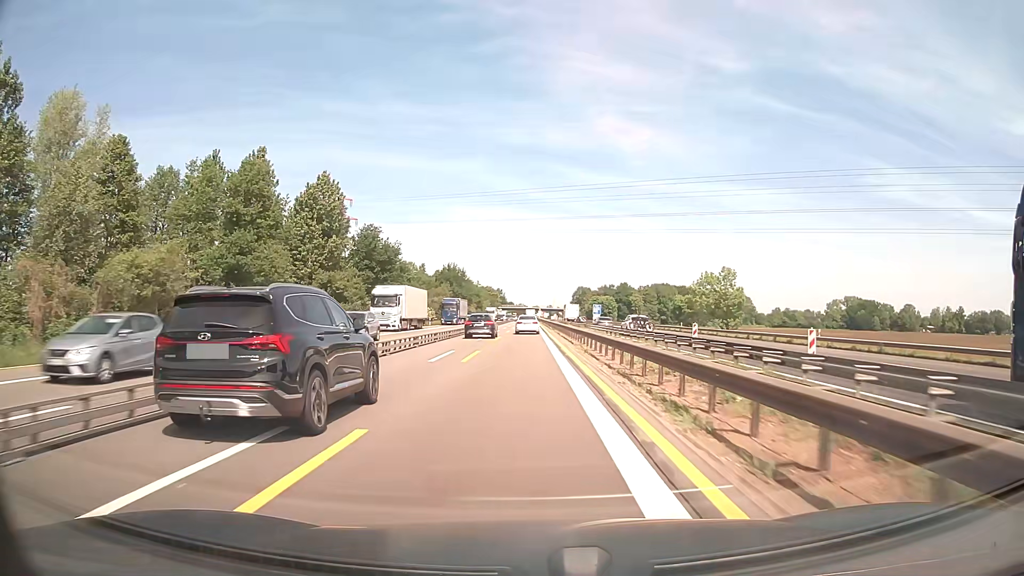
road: motorway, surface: asphalt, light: Day
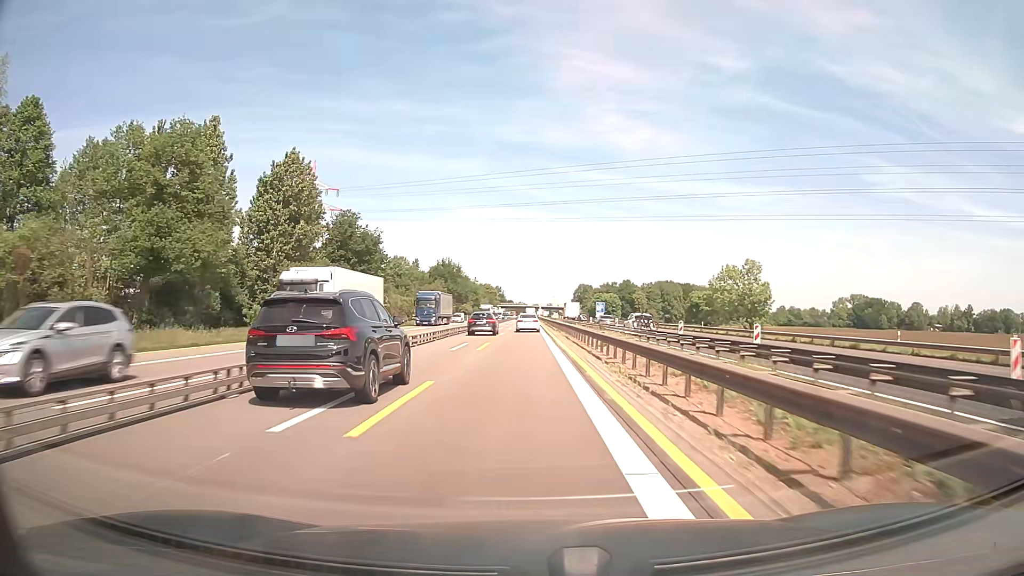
(0.0, +12.5) m; 0°
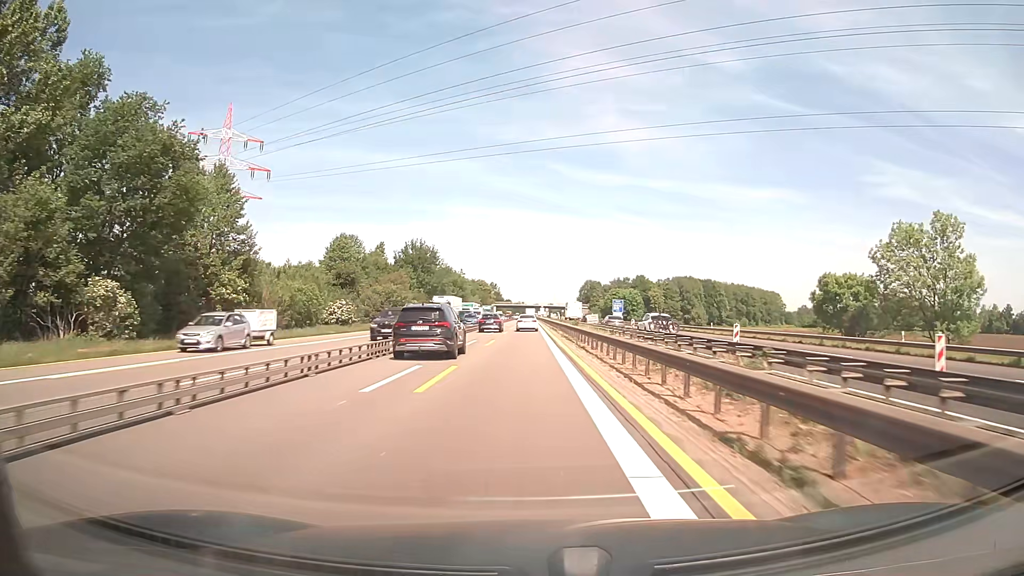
(0.0, +50.1) m; 0°
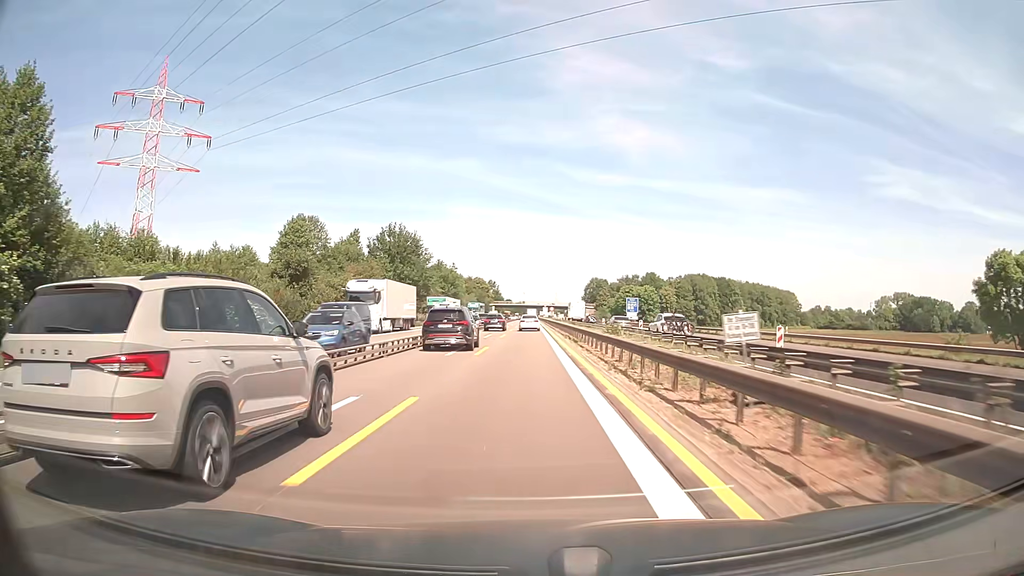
(0.0, +25.0) m; 0°
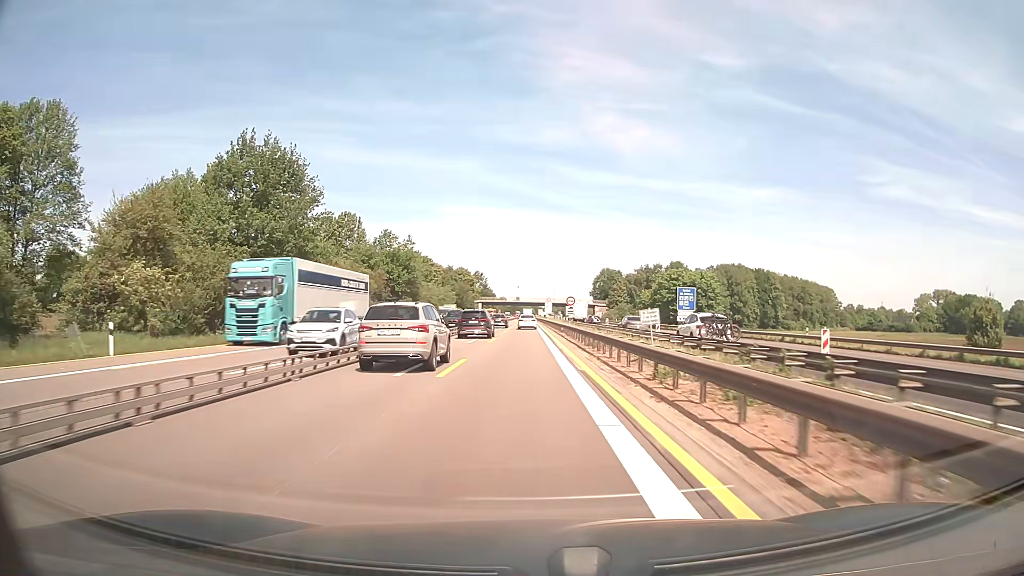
(+0.1, +62.4) m; 0°
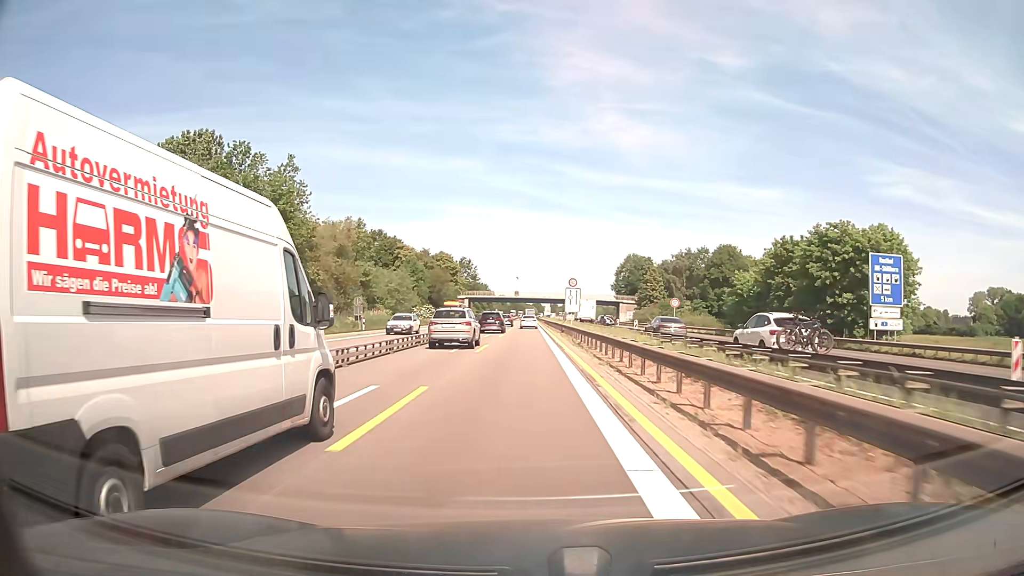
(-0.2, +62.5) m; 0°
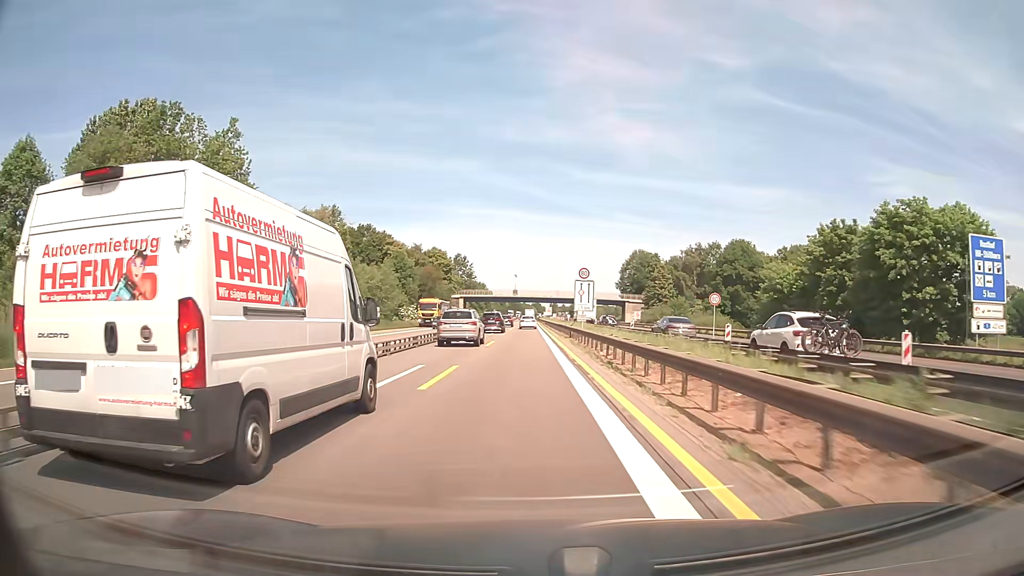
(0.0, +12.5) m; 0°
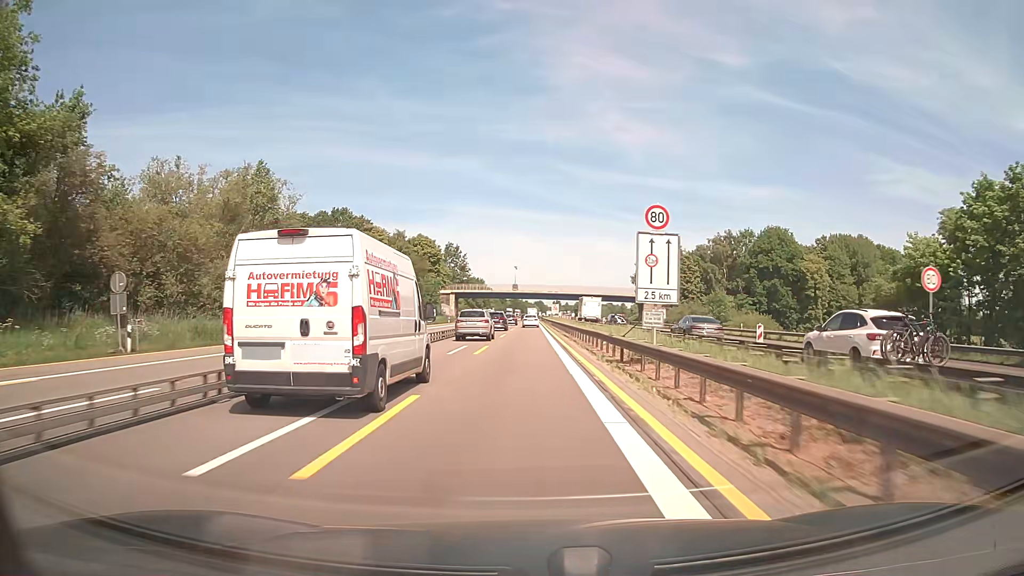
(-0.1, +25.1) m; 0°
(0, +10) (0, +20) (0, +30) (0, +40) (0, +50) (0, +60) (0, +70) (0, +80) (0, +90) (0, +100) m
